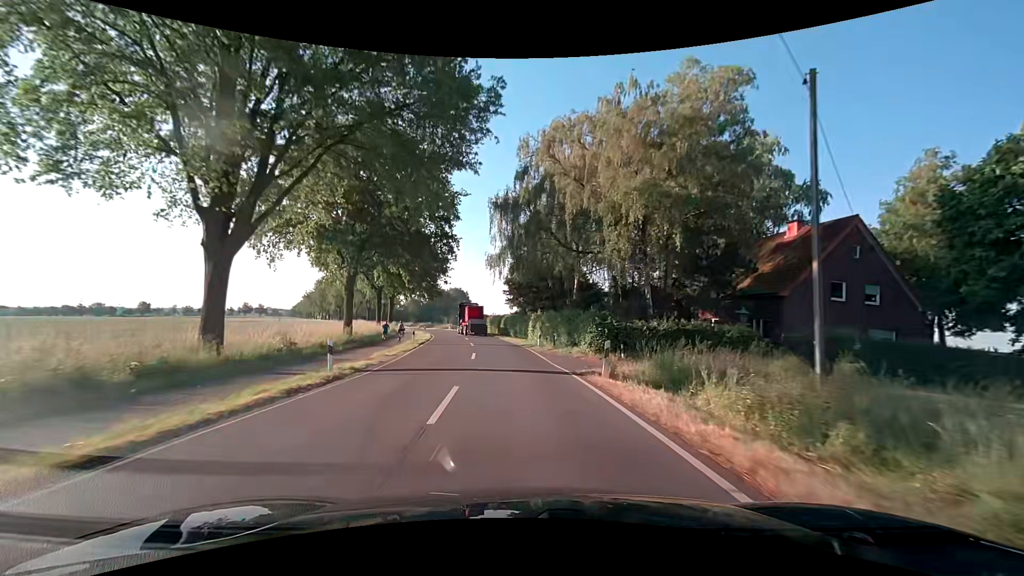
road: secondary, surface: asphalt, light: Day
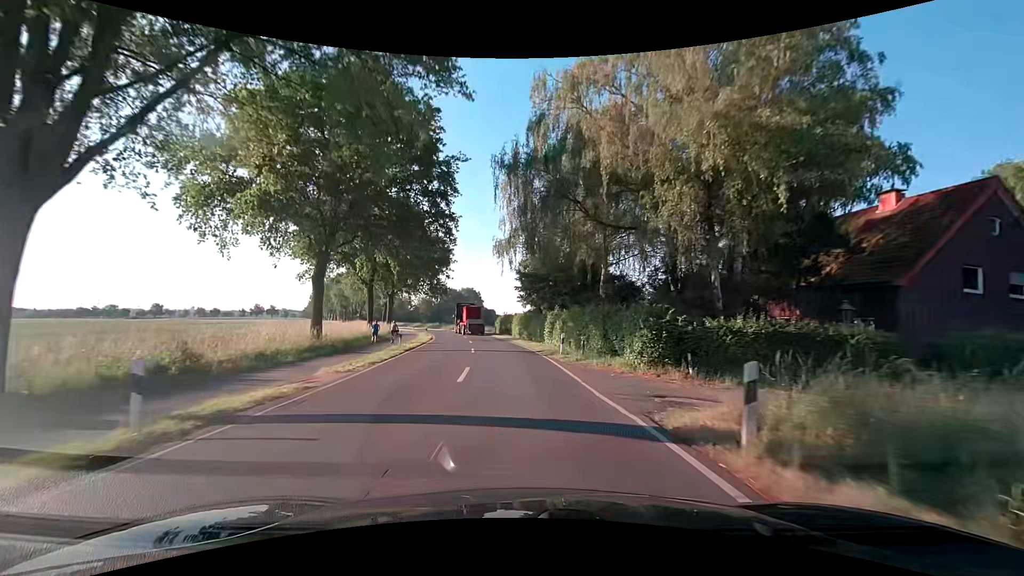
(-0.2, +7.8) m; -1°
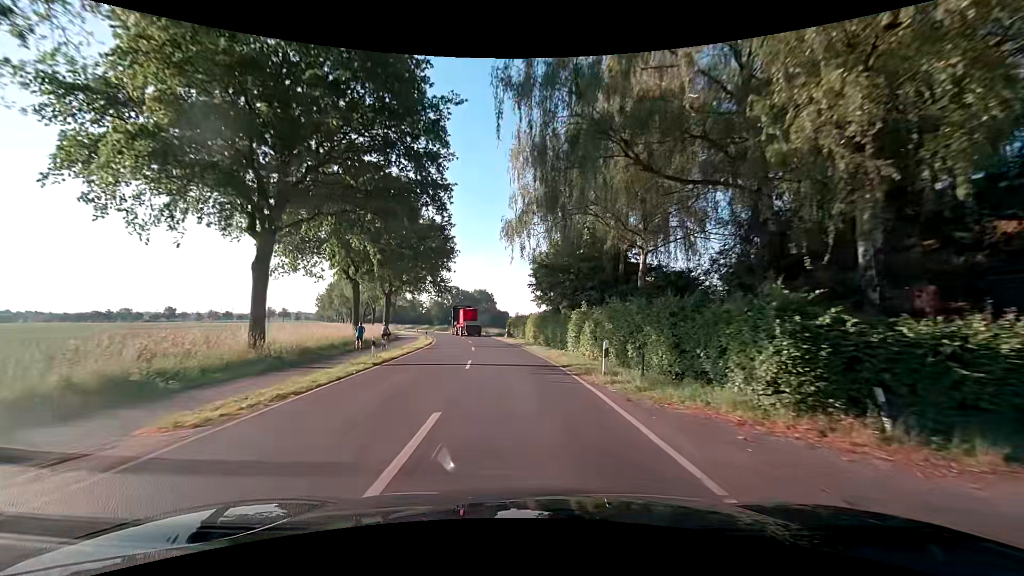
(-0.1, +7.8) m; -2°
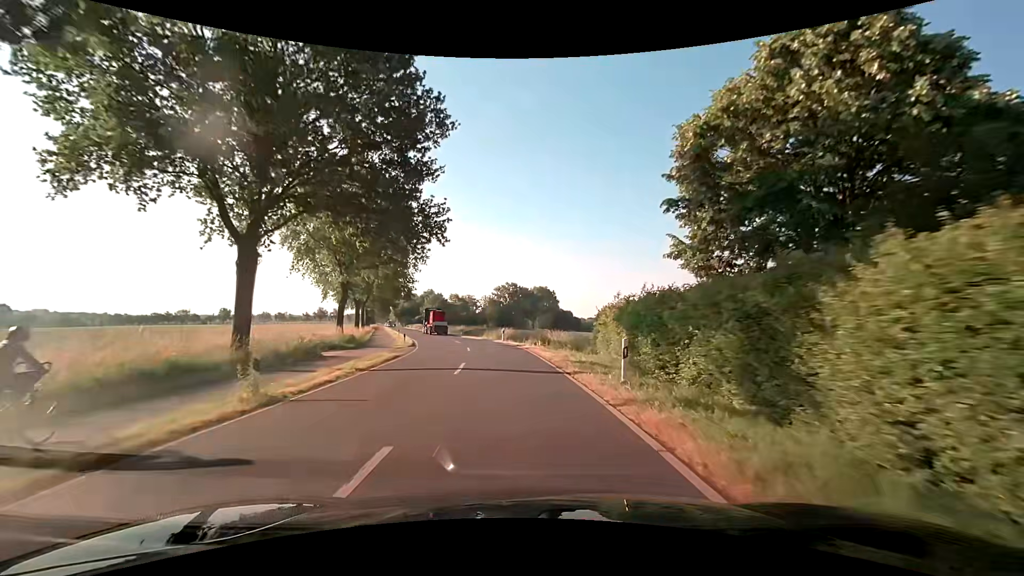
(-2.3, +39.0) m; -7°
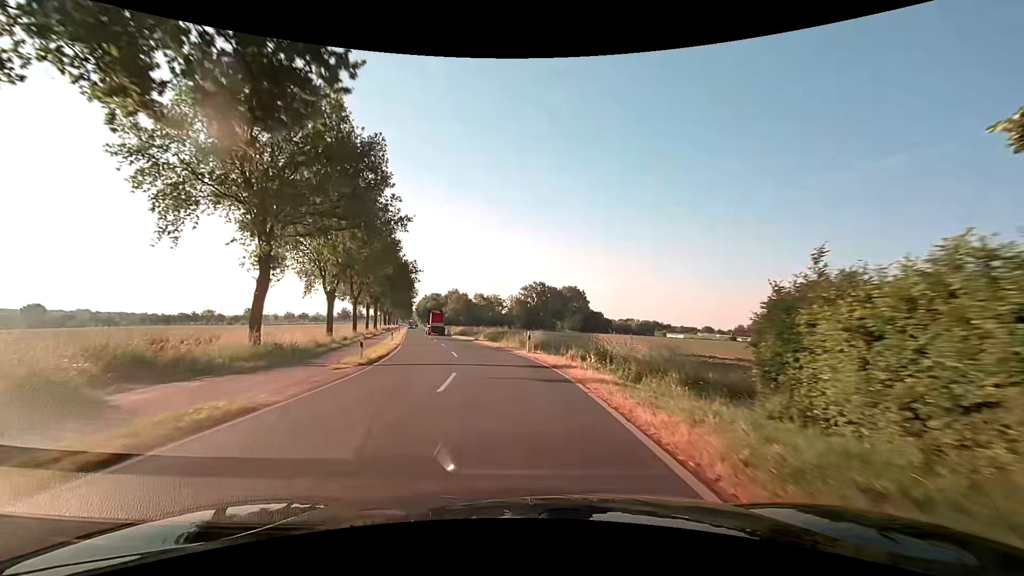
(-0.4, +15.6) m; -3°
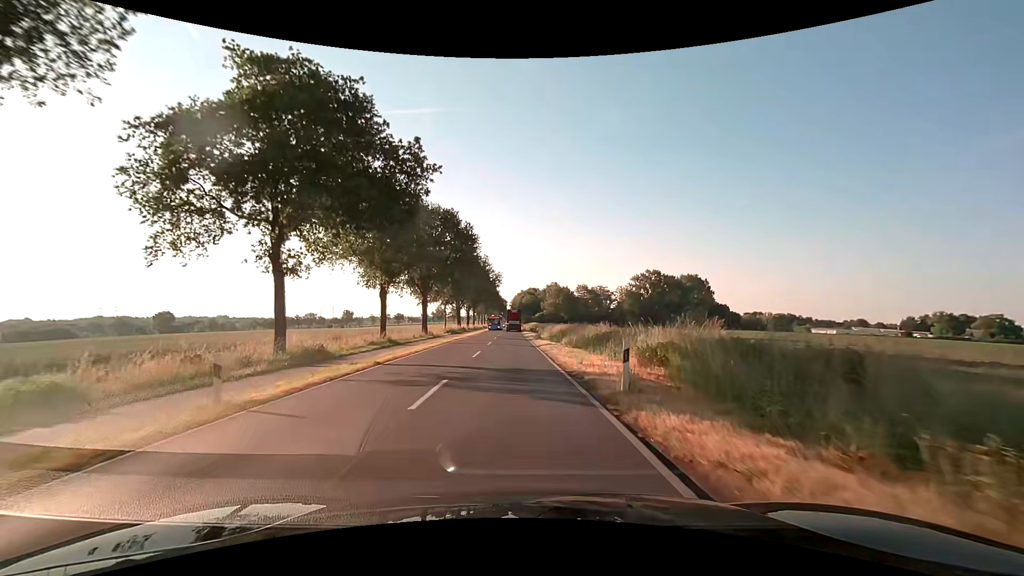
(-4.0, +38.8) m; -11°
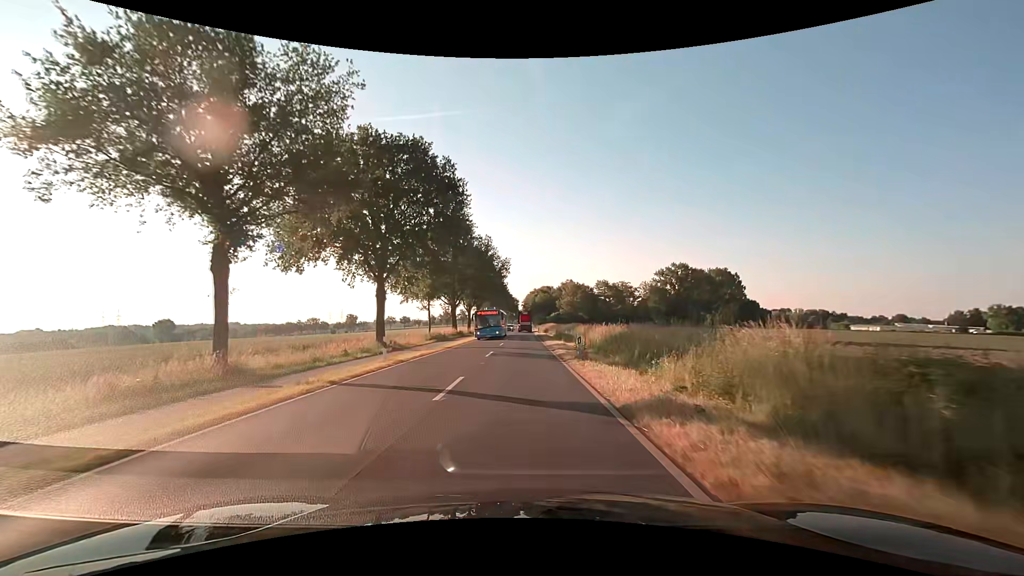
(-0.5, +23.5) m; -2°
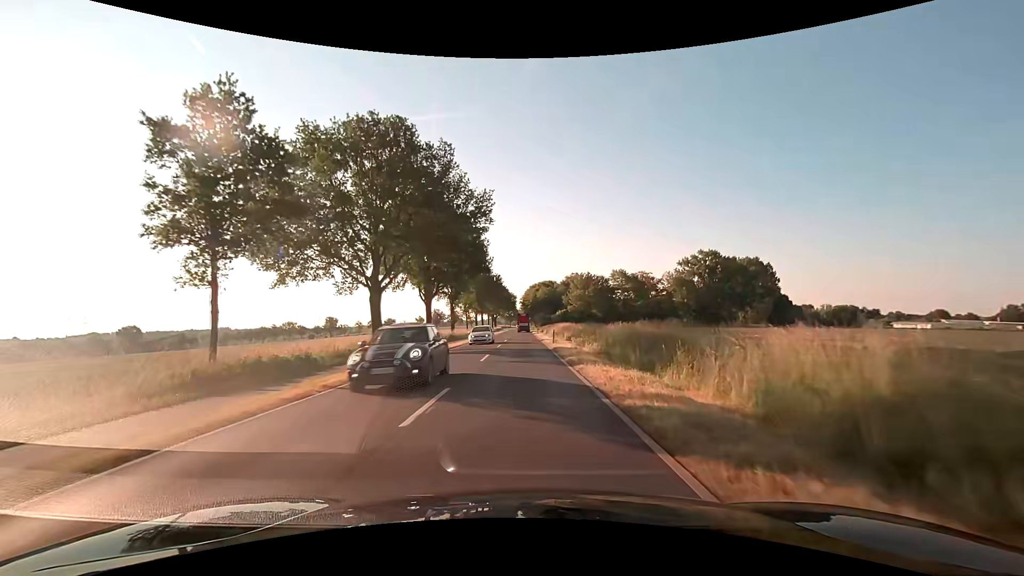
(+0.3, +38.9) m; +1°
(0, +10) (0, +20) (0, +30) (0, +40) (0, +50) (0, +60) (0, +70) (0, +80) (0, +90) (0, +100) m
